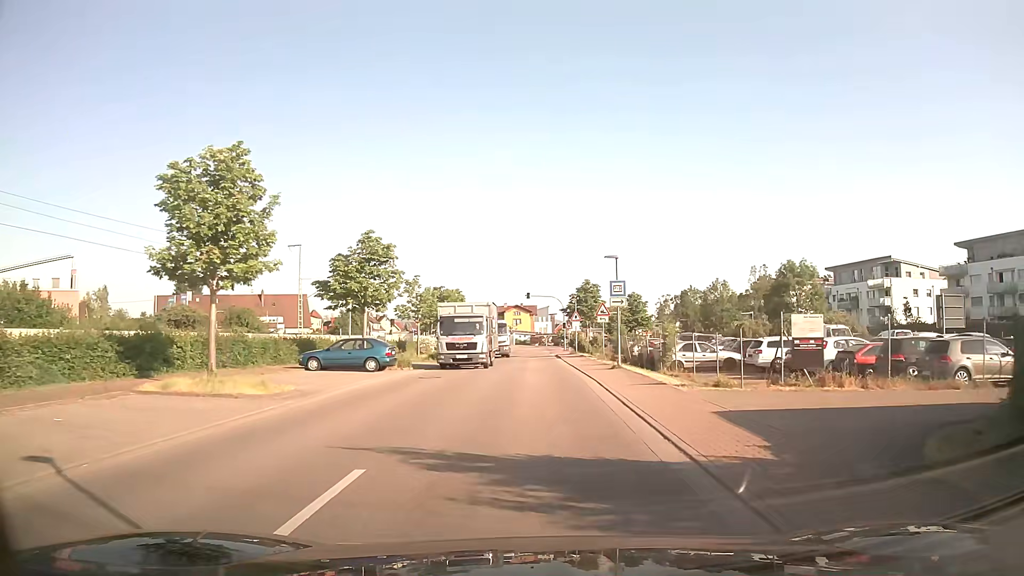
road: unclassified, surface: asphalt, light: Day
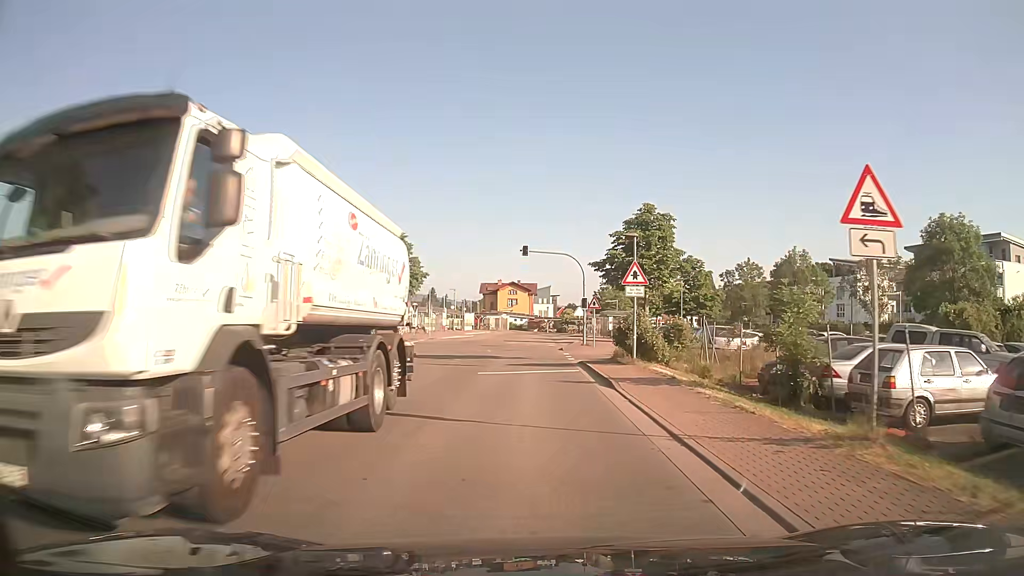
(+0.2, +29.6) m; 0°
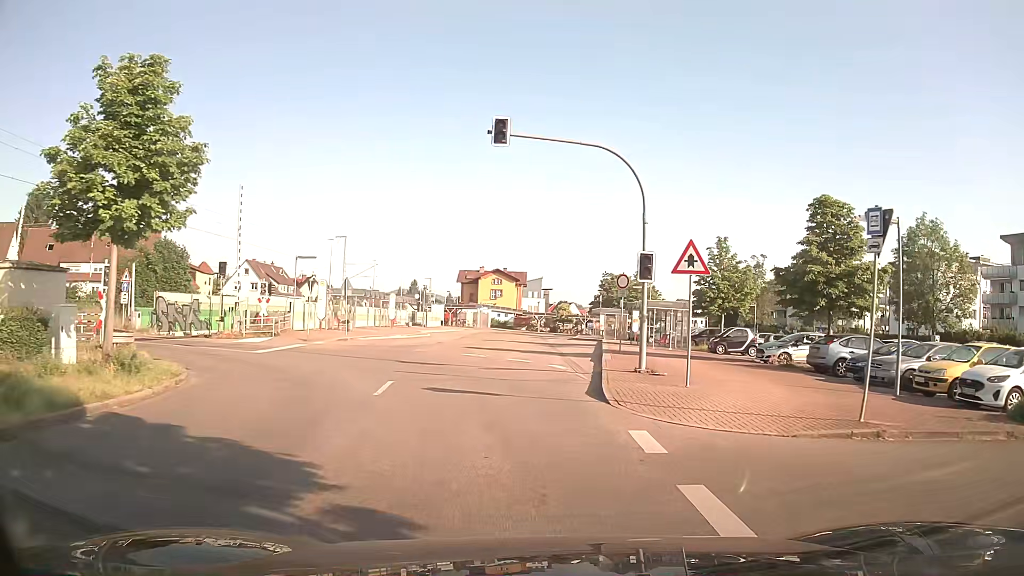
(+0.1, +26.1) m; +1°
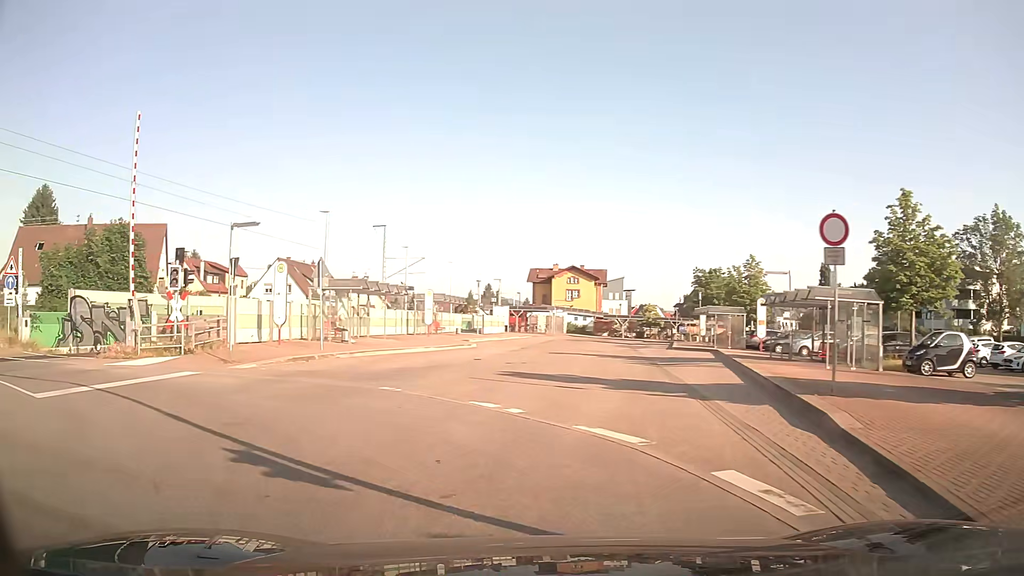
(-0.2, +15.2) m; -6°
